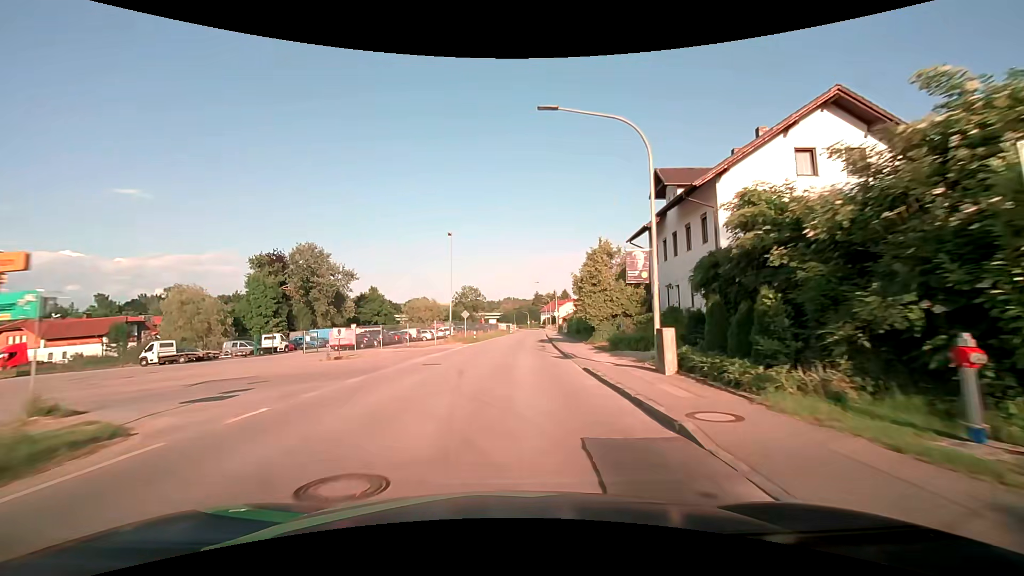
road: secondary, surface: asphalt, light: Day
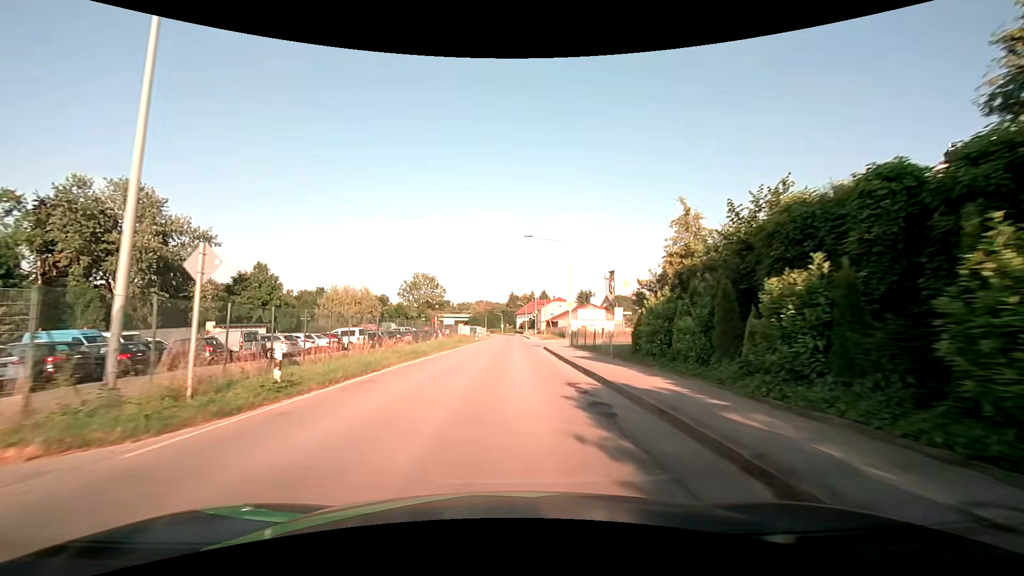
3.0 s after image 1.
(+1.1, +38.0) m; +3°
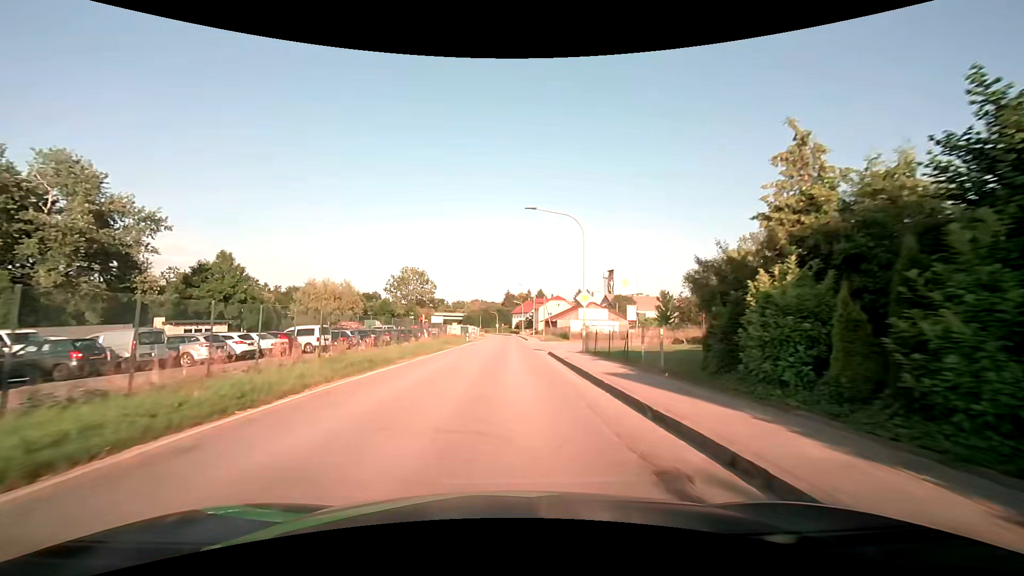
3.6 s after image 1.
(0.0, +7.6) m; +1°
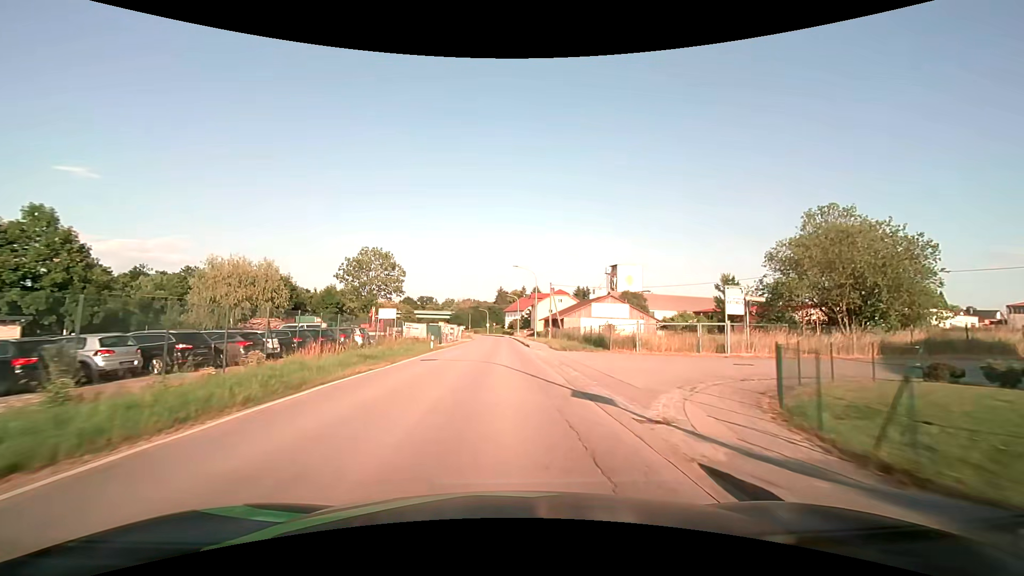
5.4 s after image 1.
(+0.2, +22.8) m; +1°
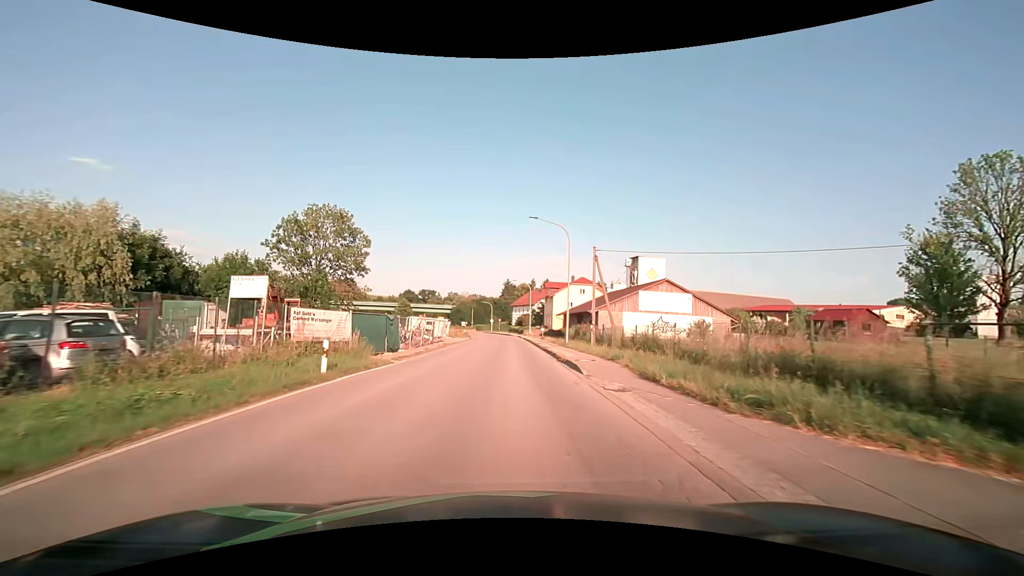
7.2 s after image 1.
(-0.2, +22.9) m; -1°
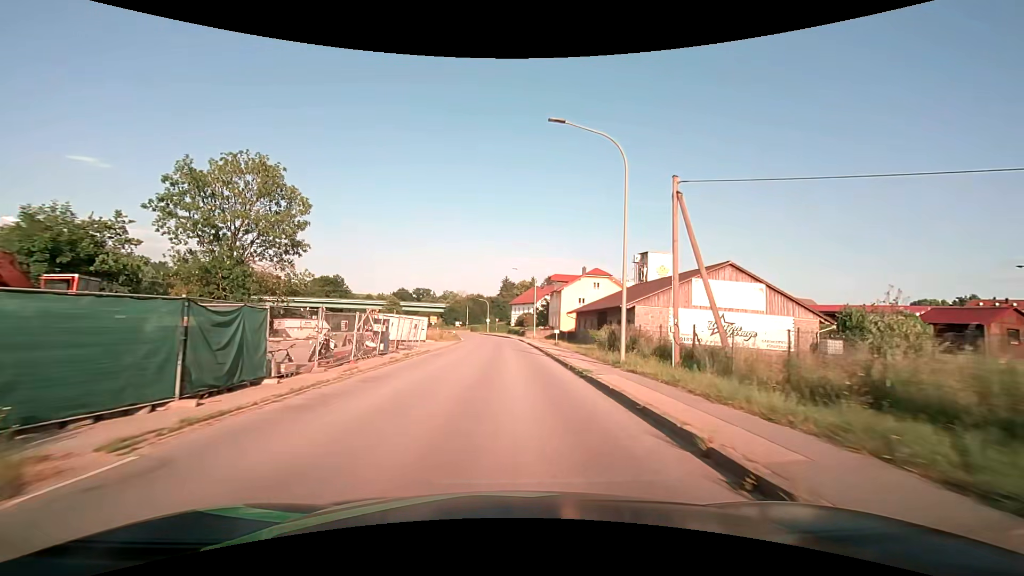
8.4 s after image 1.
(+0.1, +15.2) m; 0°
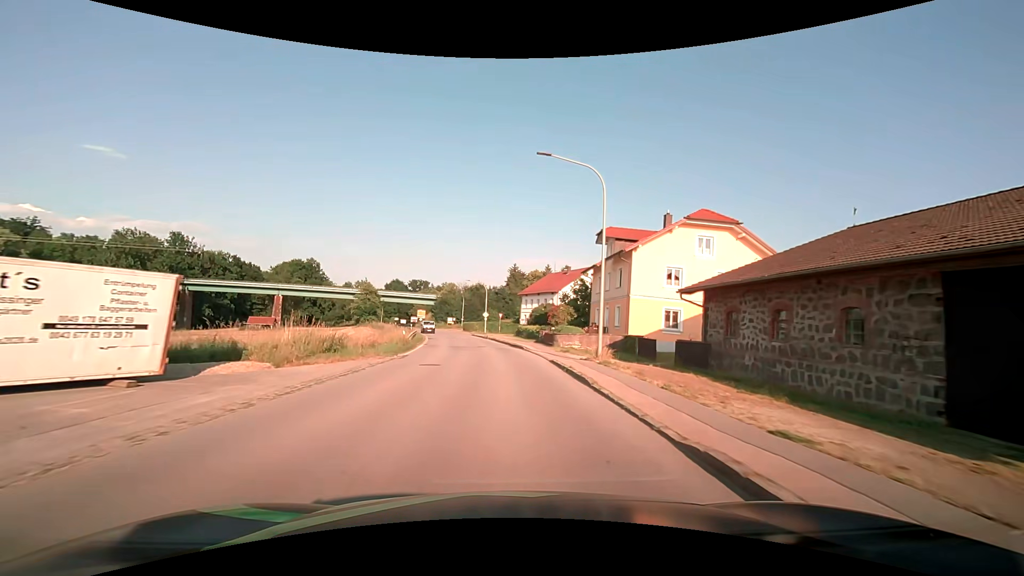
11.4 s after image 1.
(+0.1, +38.2) m; 0°
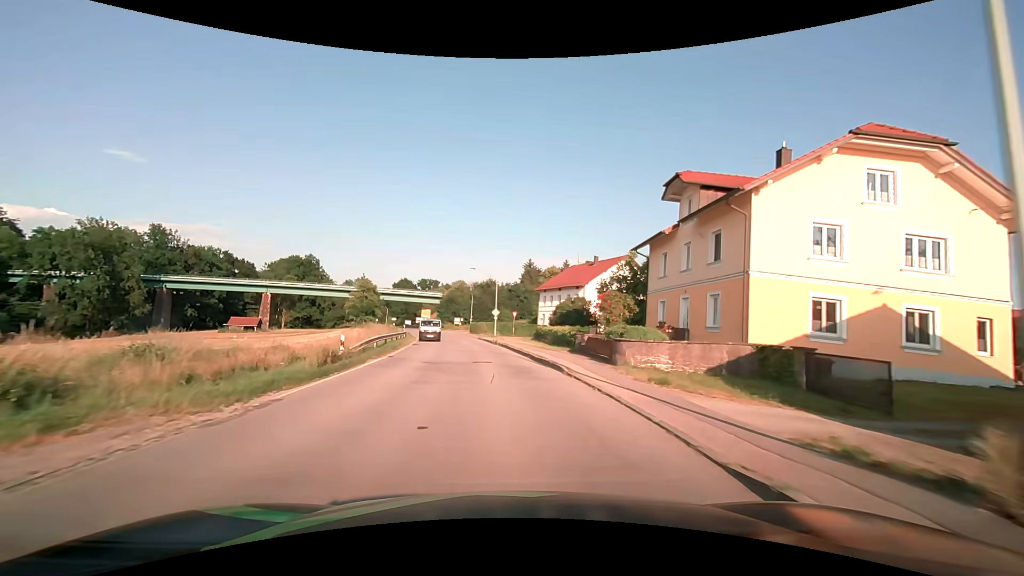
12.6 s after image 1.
(-0.2, +15.3) m; -2°
(0, +10) (-1, +20) (-2, +30) (-3, +40) (-4, +50) (-6, +60) (-8, +69) (-10, +79) (-13, +89) (-16, +98) m
